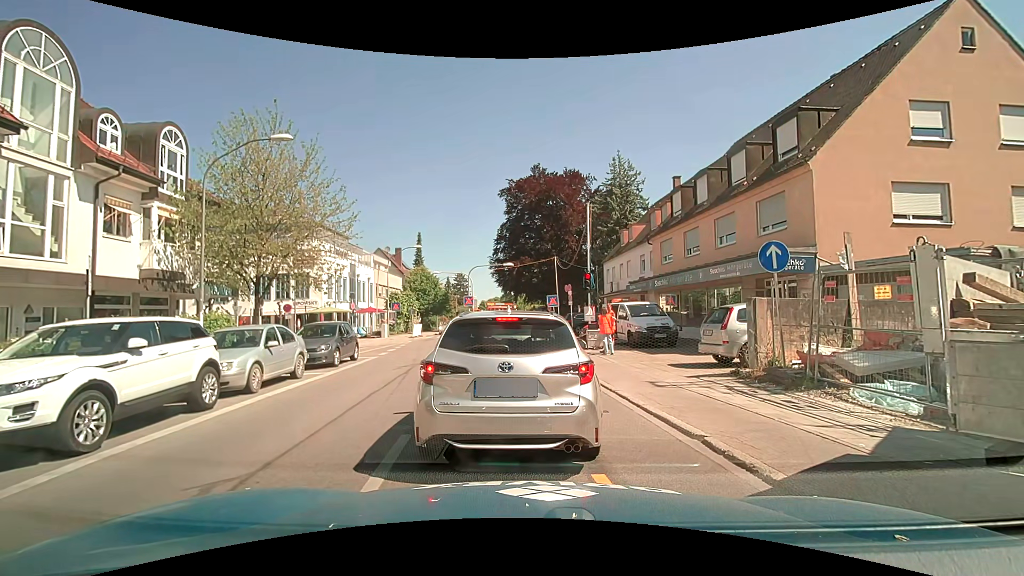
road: secondary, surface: asphalt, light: Day
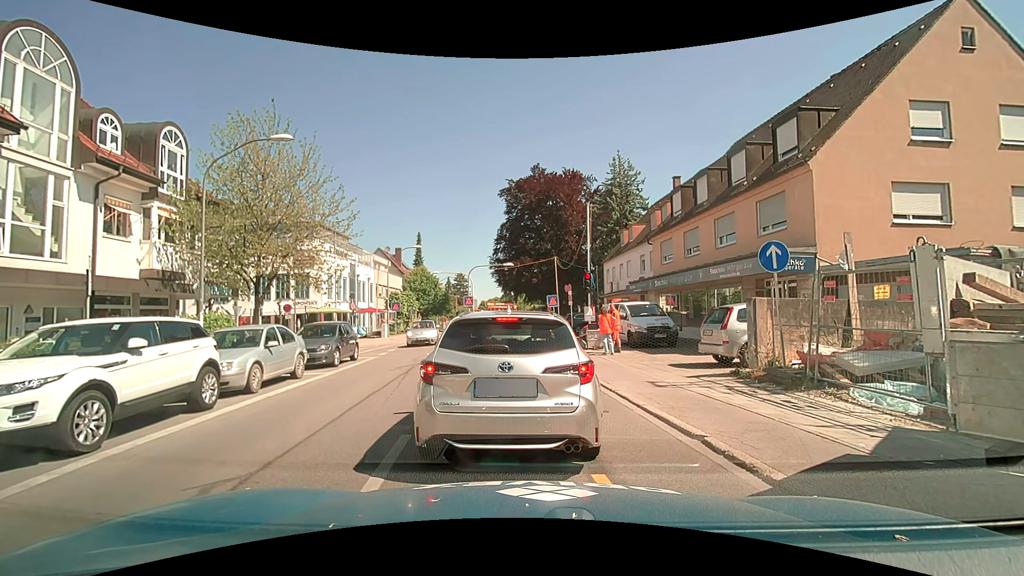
(0.0, 0.0) m; 0°
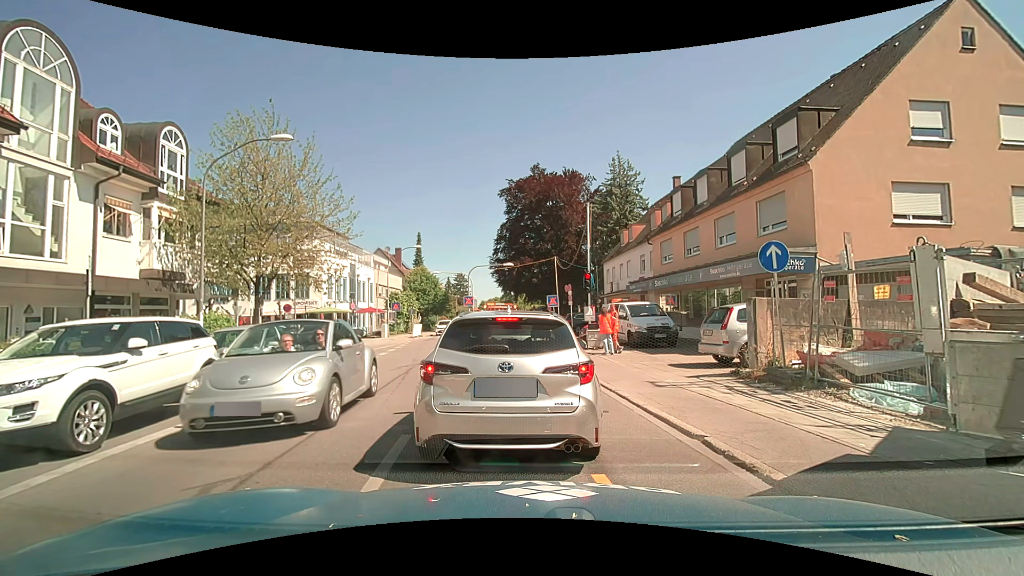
(0.0, 0.0) m; 0°
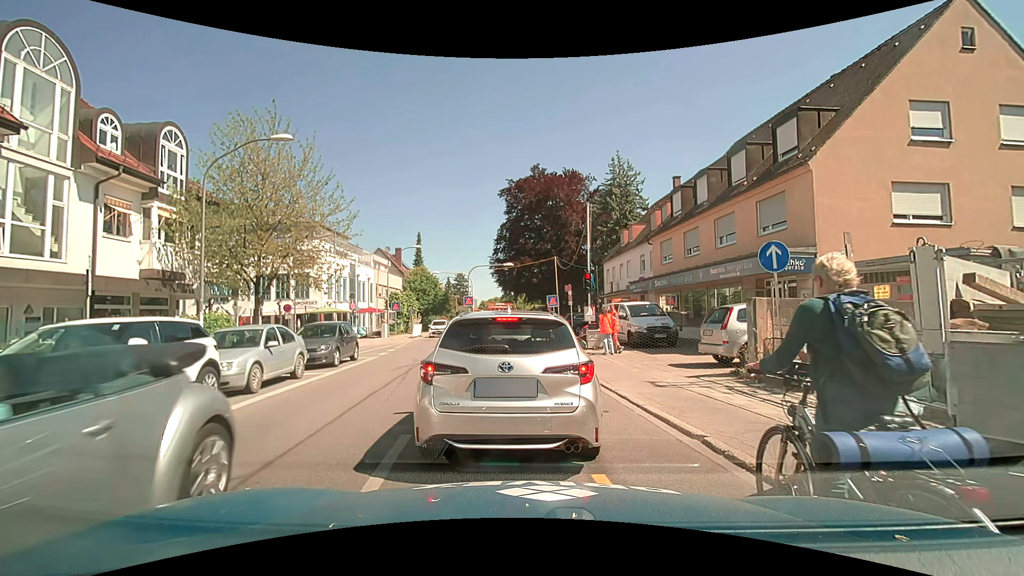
(0.0, 0.0) m; 0°
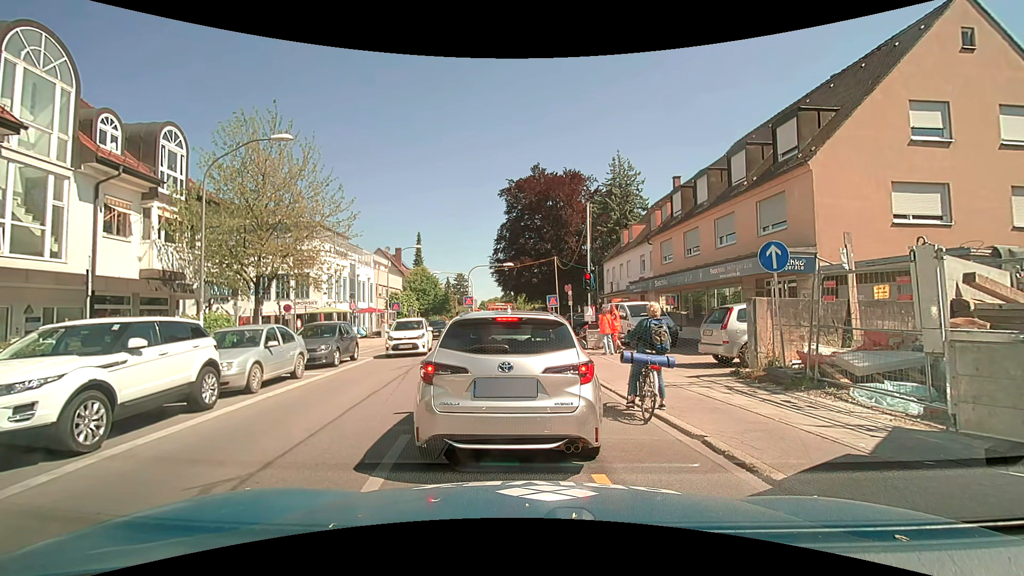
(0.0, 0.0) m; 0°
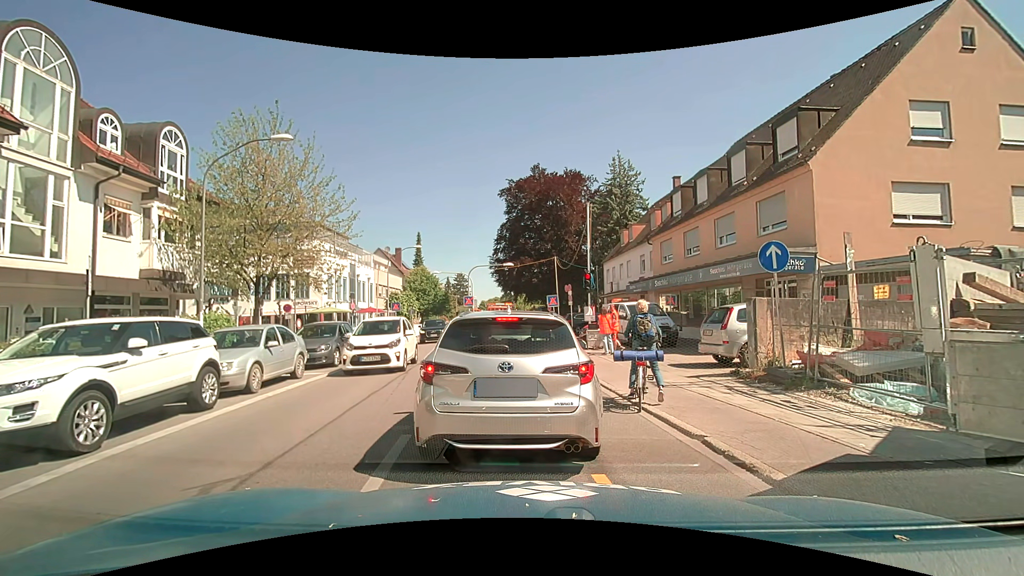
(0.0, 0.0) m; 0°
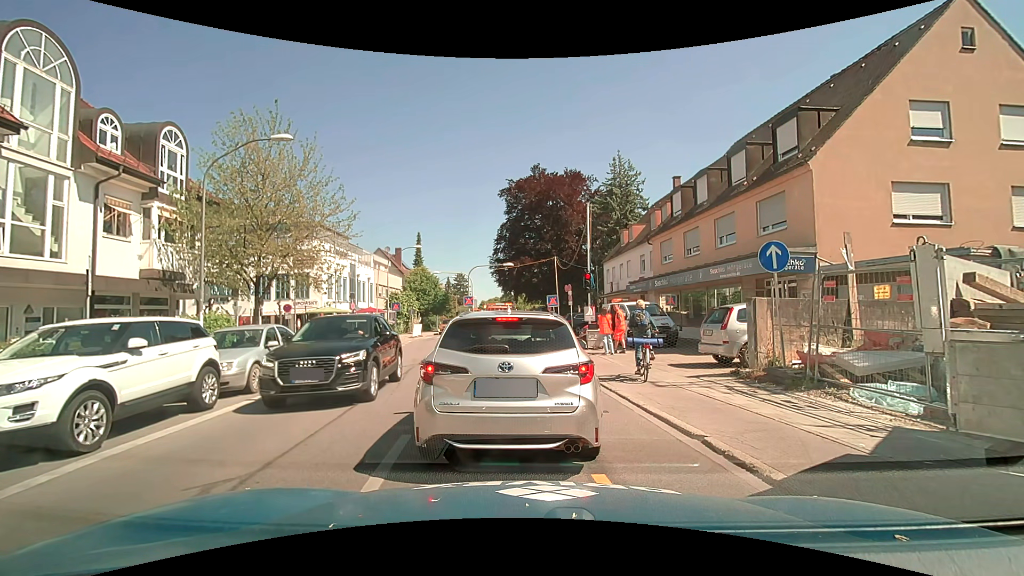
(0.0, 0.0) m; 0°
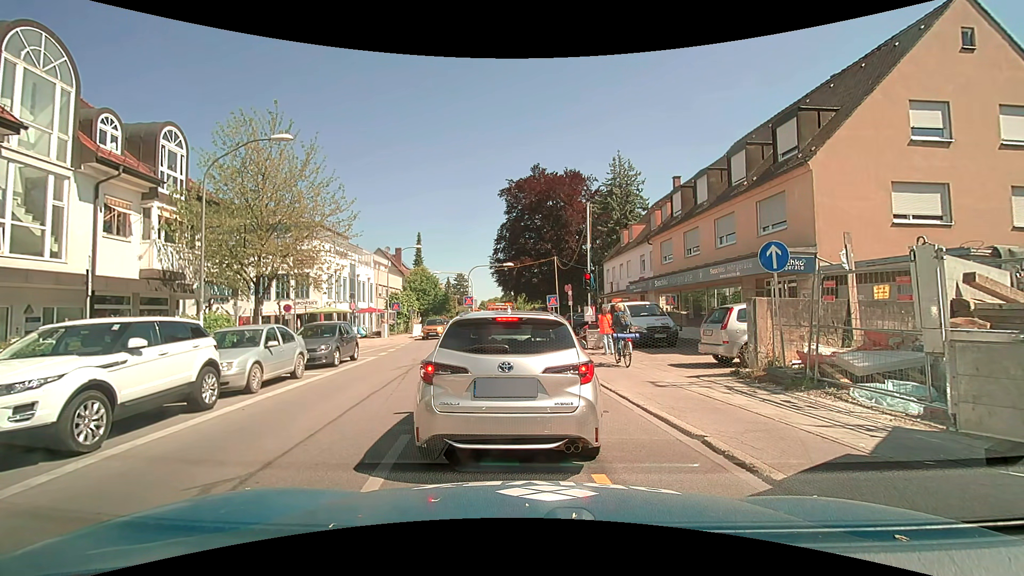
(0.0, 0.0) m; 0°
(0, +10) (0, +20) (-2, +30) (-4, +40) (-5, +49) (-5, +59) (-4, +69) (-2, +79) (-1, +89) (0, +99) m
